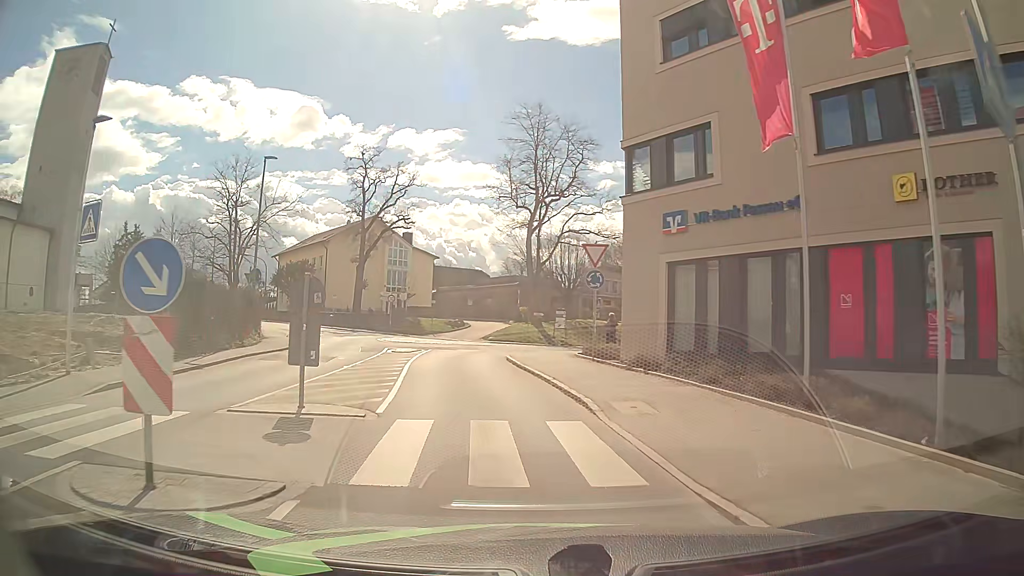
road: tertiary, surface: asphalt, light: Day
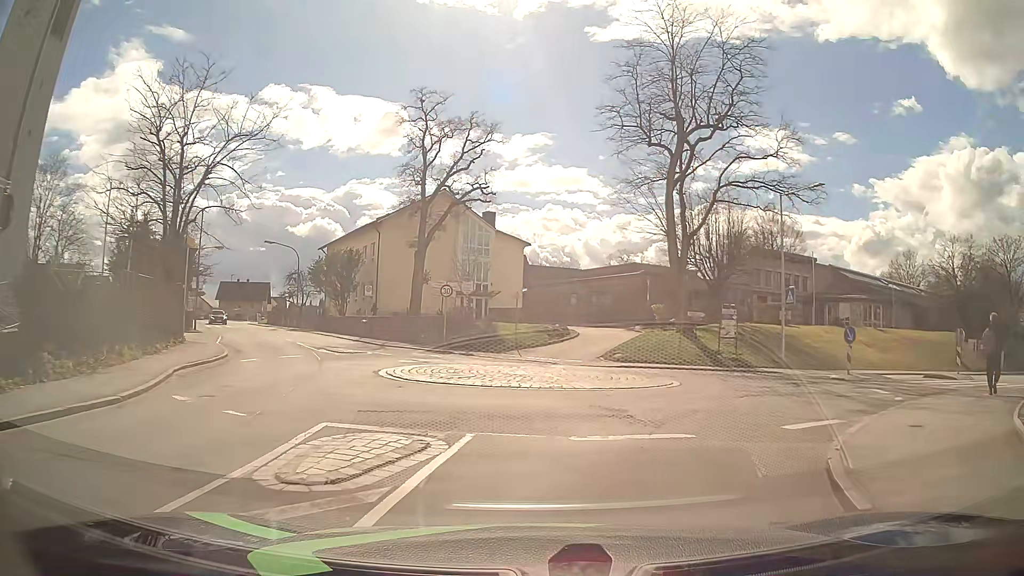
(-2.3, +20.1) m; -9°
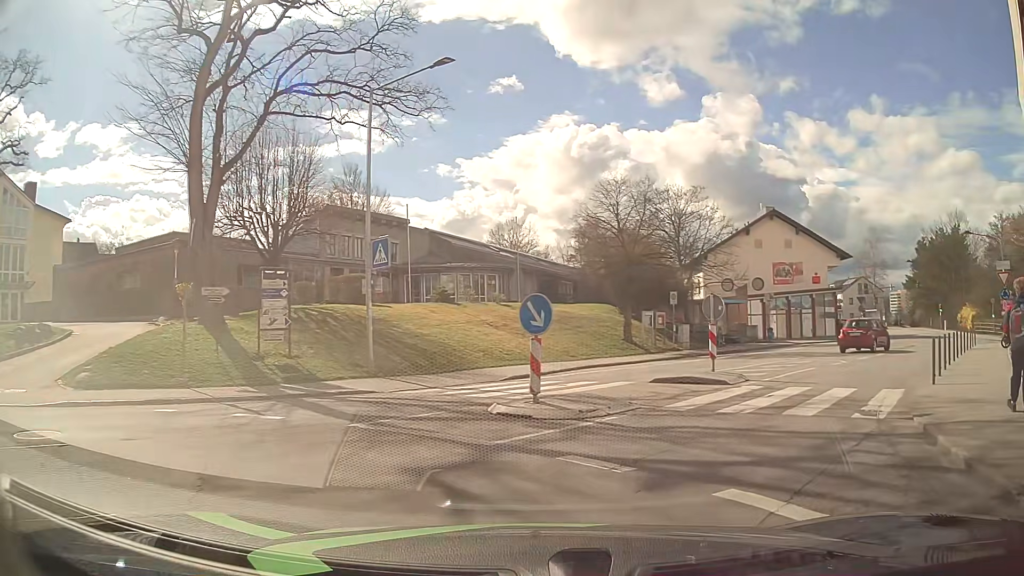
(+3.4, +12.2) m; +35°
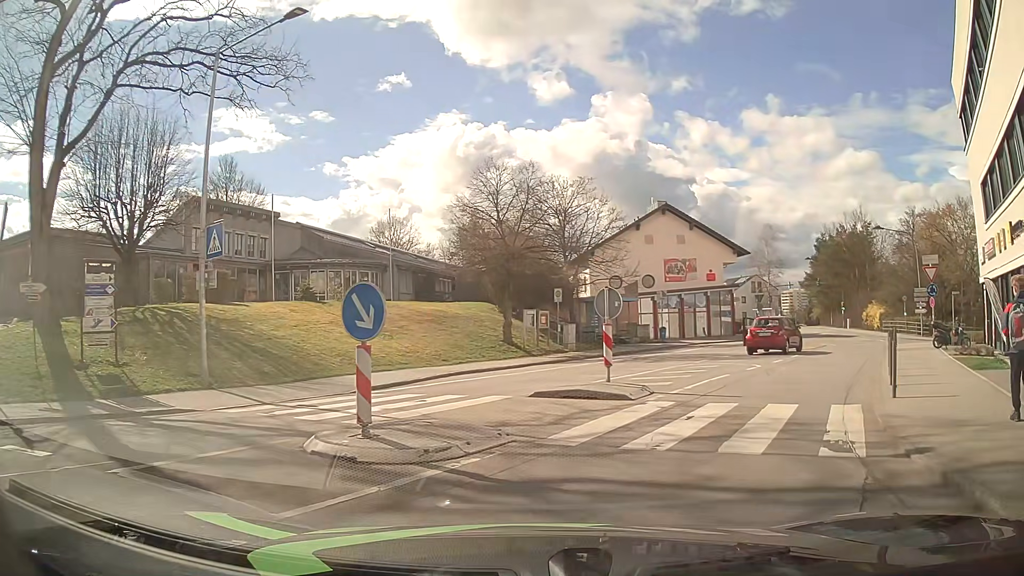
(+0.3, +2.9) m; +10°
